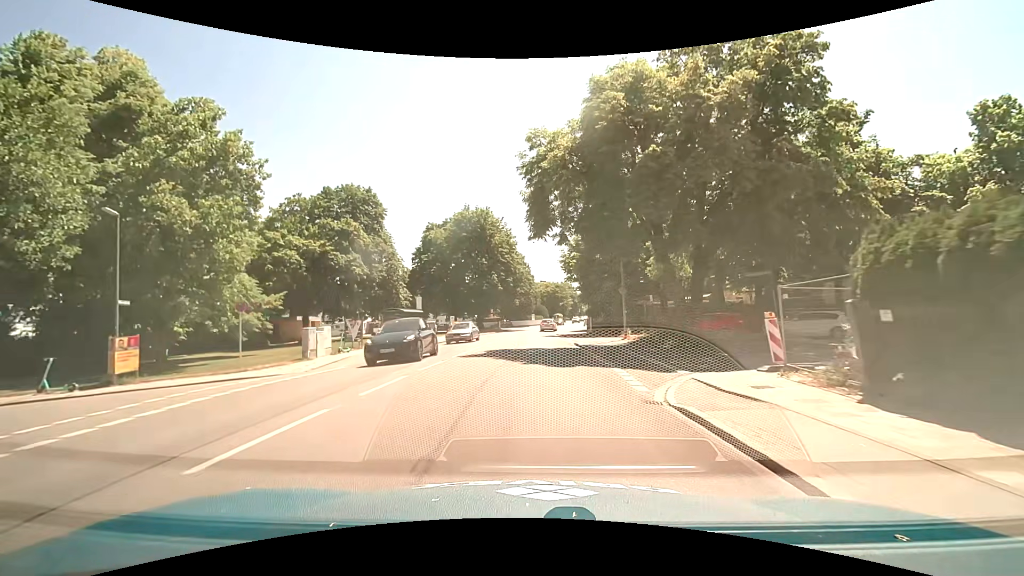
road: secondary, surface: asphalt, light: Day
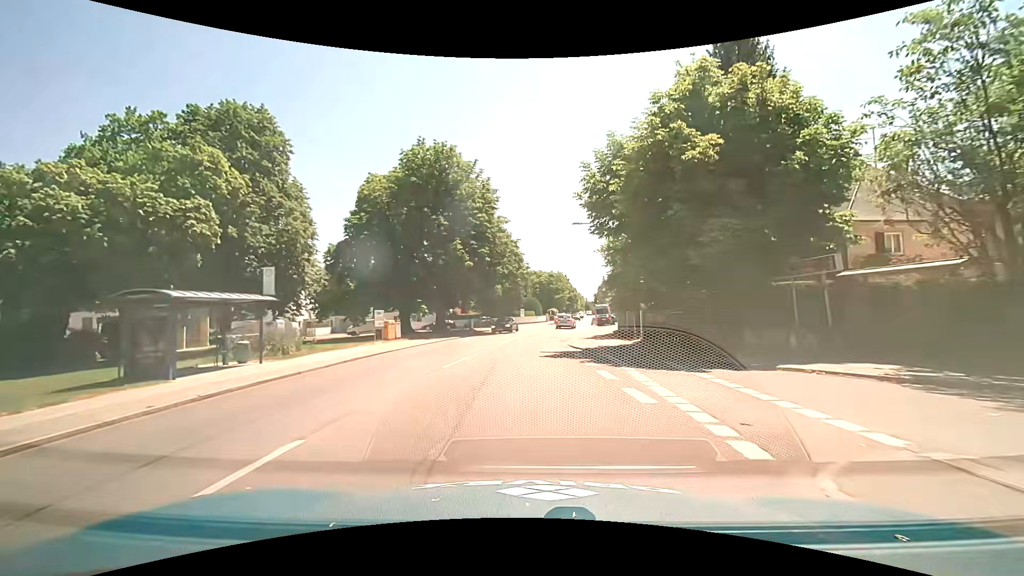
(+0.1, +24.7) m; +1°
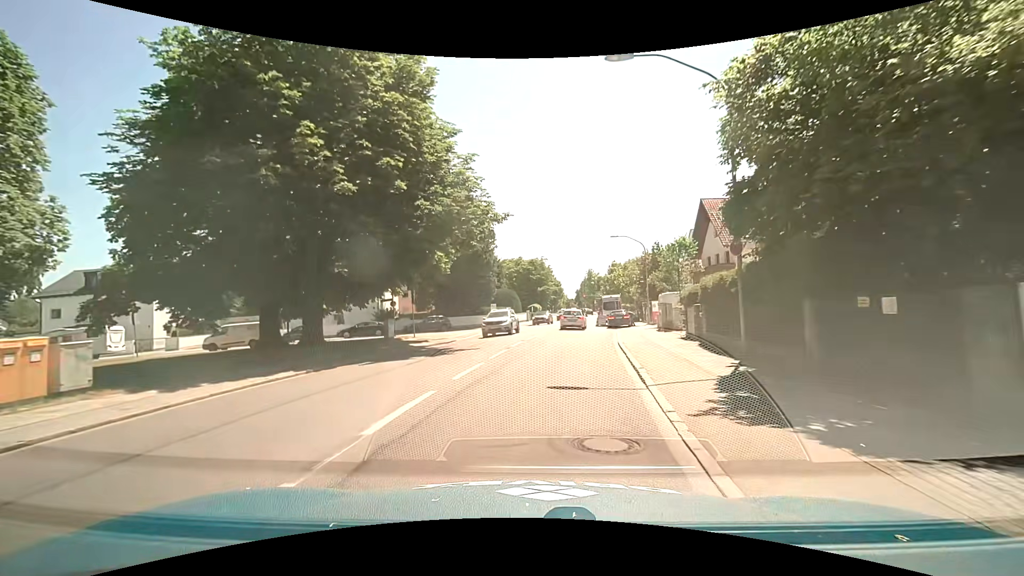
(+0.7, +23.1) m; +4°
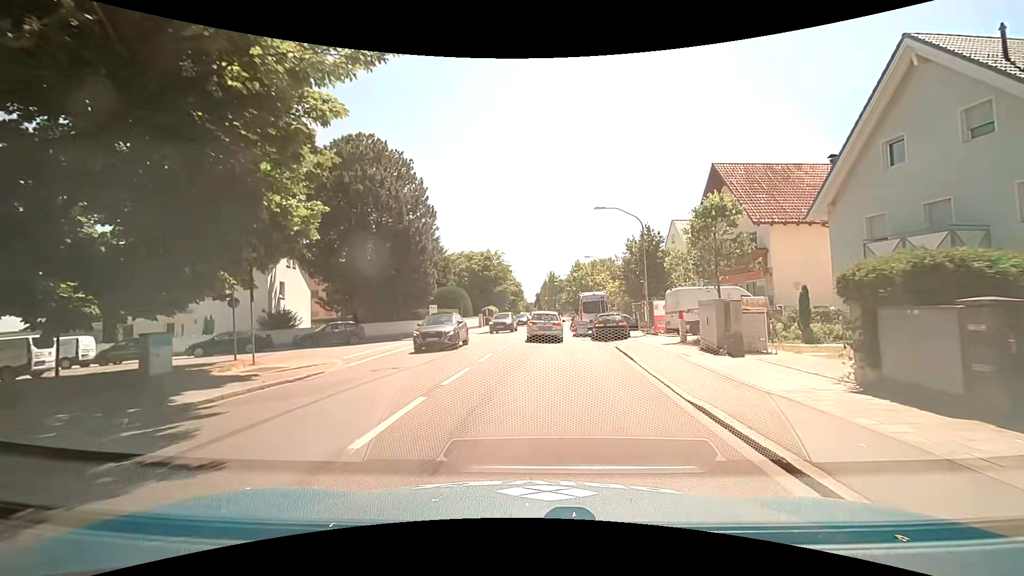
(+0.4, +13.6) m; +4°
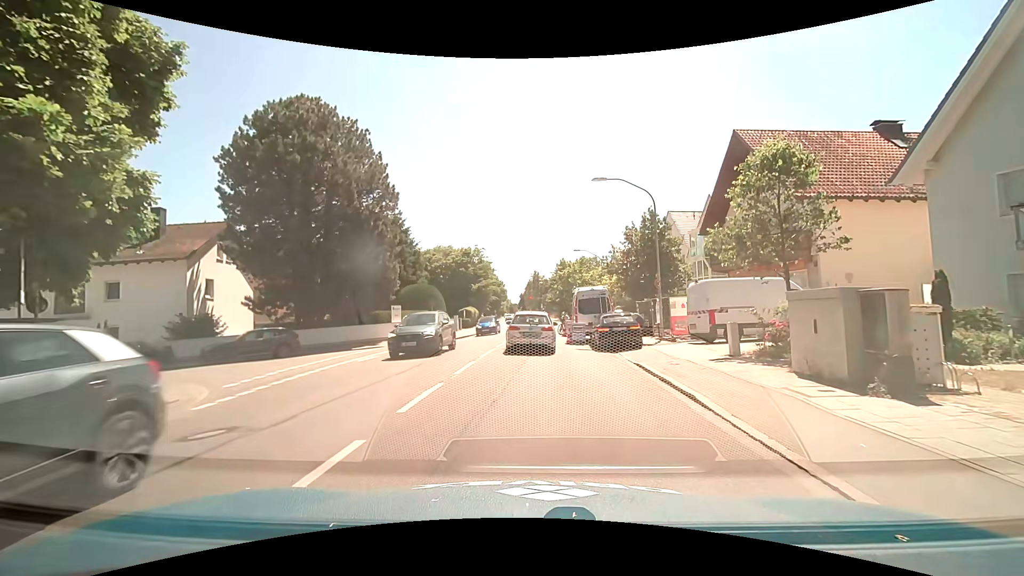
(+0.1, +6.7) m; +2°
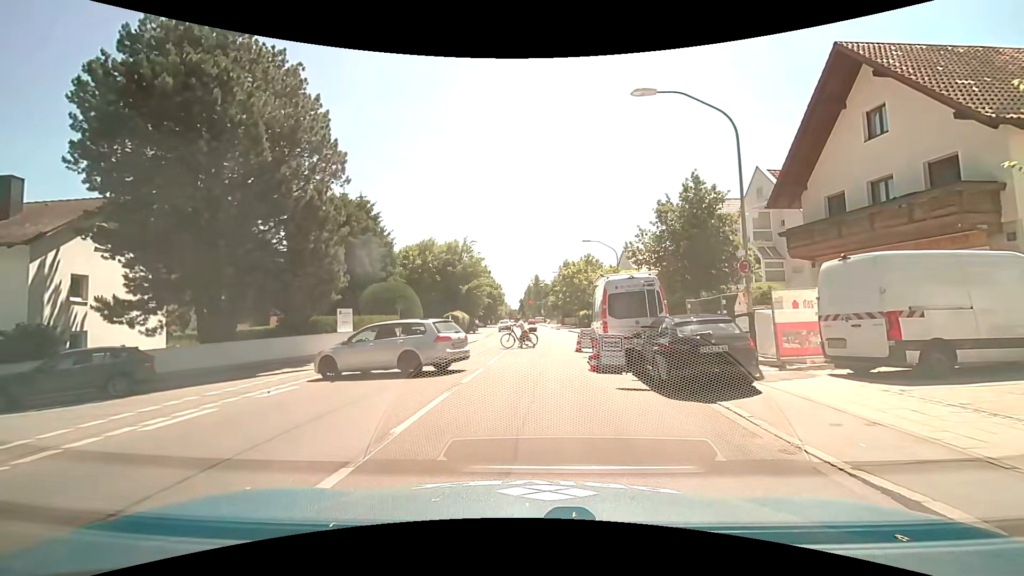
(+0.1, +9.8) m; 0°
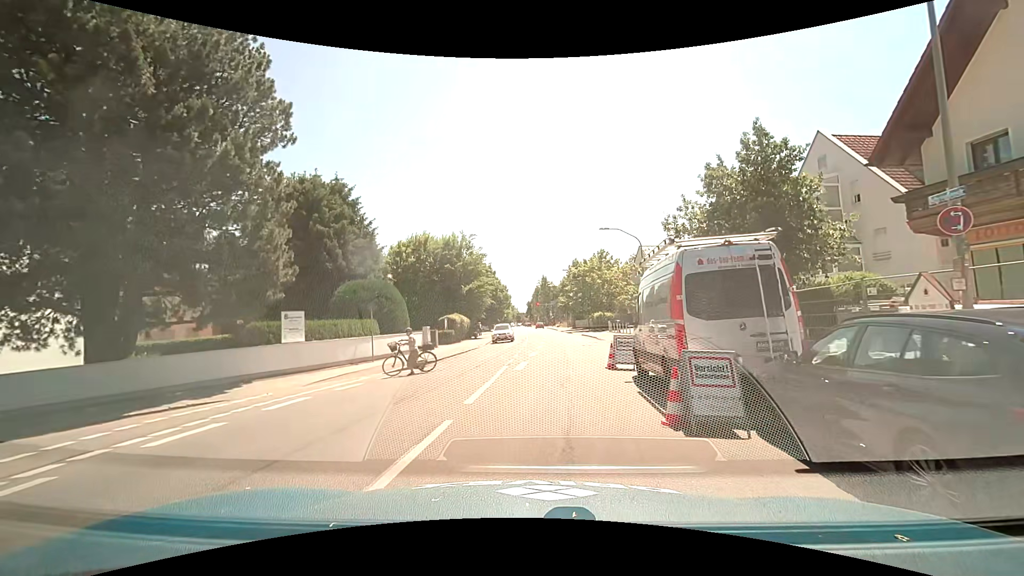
(0.0, +6.8) m; 0°
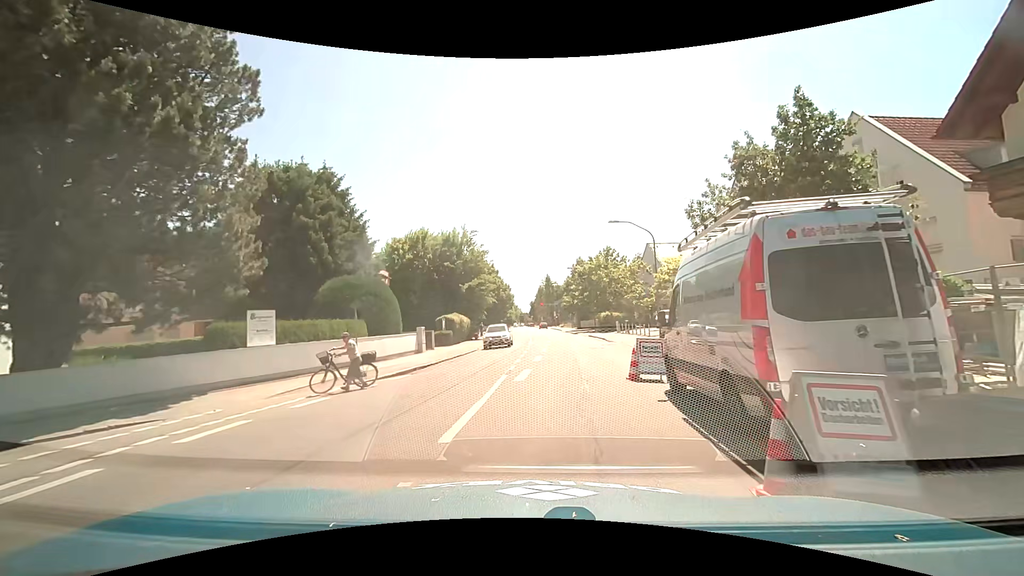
(-0.1, +2.7) m; -2°
(0, +10) (+1, +20) (+2, +30) (+3, +40) (+4, +50) (+4, +60) (+4, +70) (+4, +80) (+4, +90) (+4, +100) m
